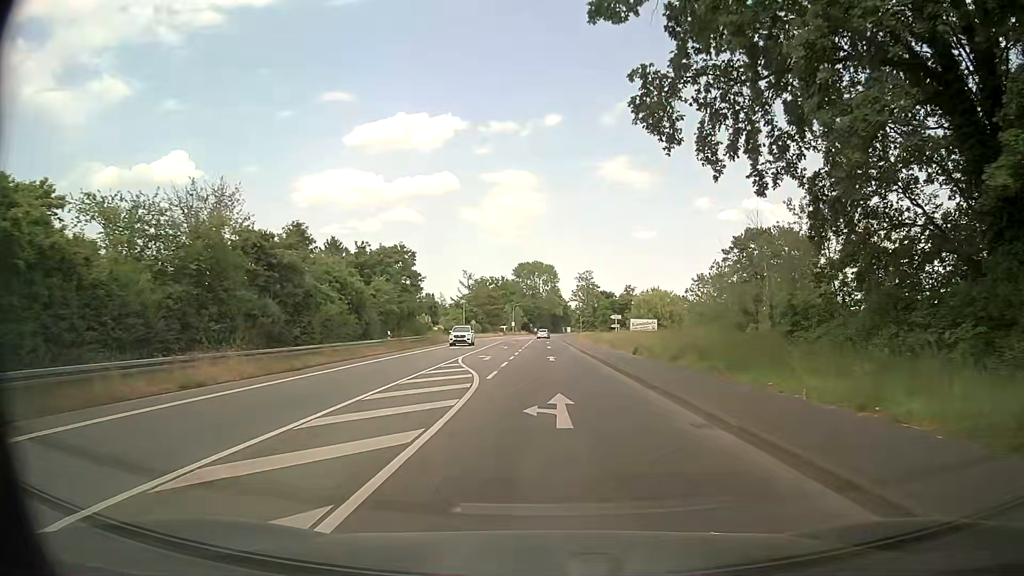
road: secondary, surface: asphalt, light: Day
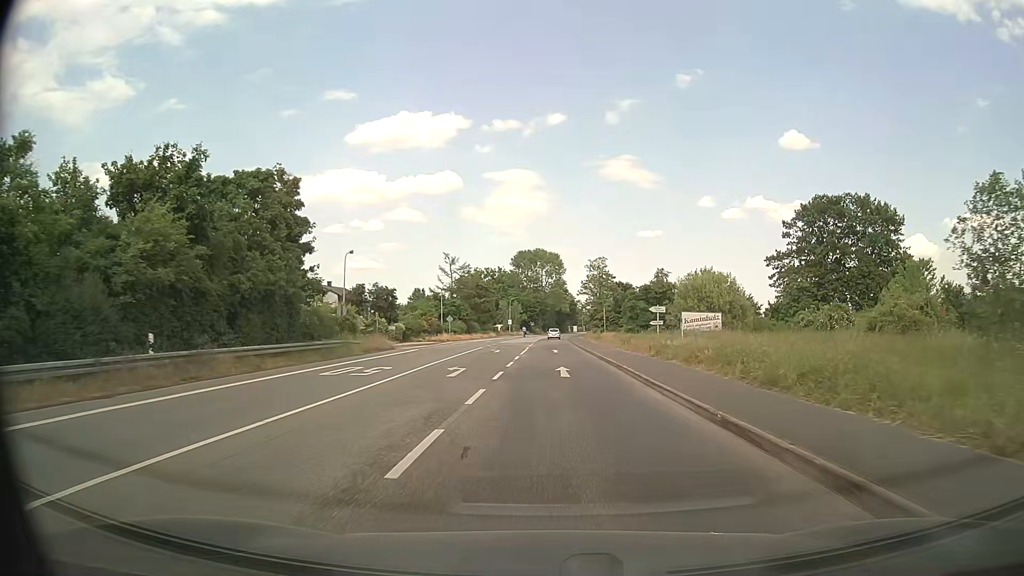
(-0.2, +30.2) m; 0°
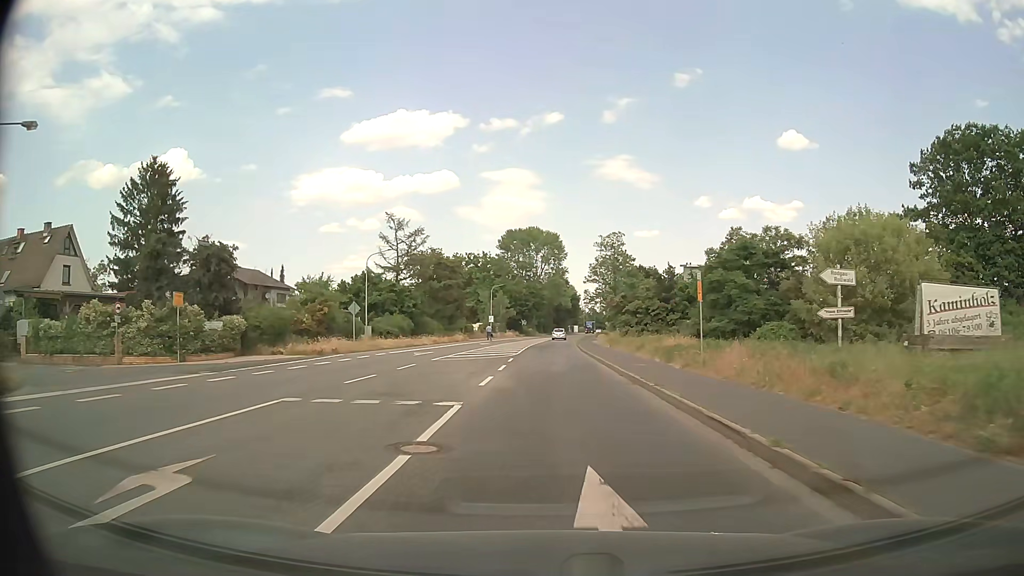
(+0.4, +37.7) m; 0°
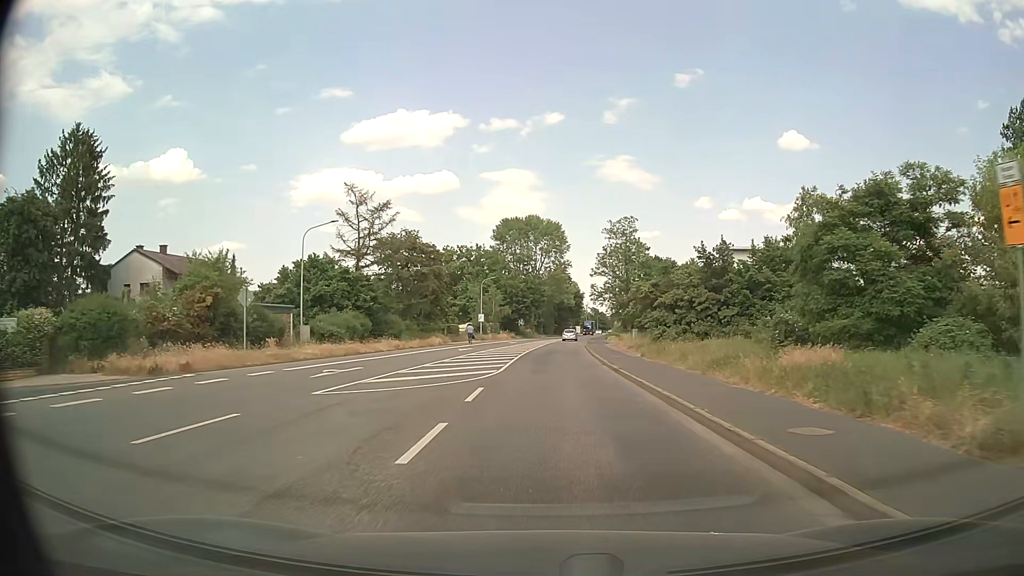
(0.0, +15.3) m; 0°
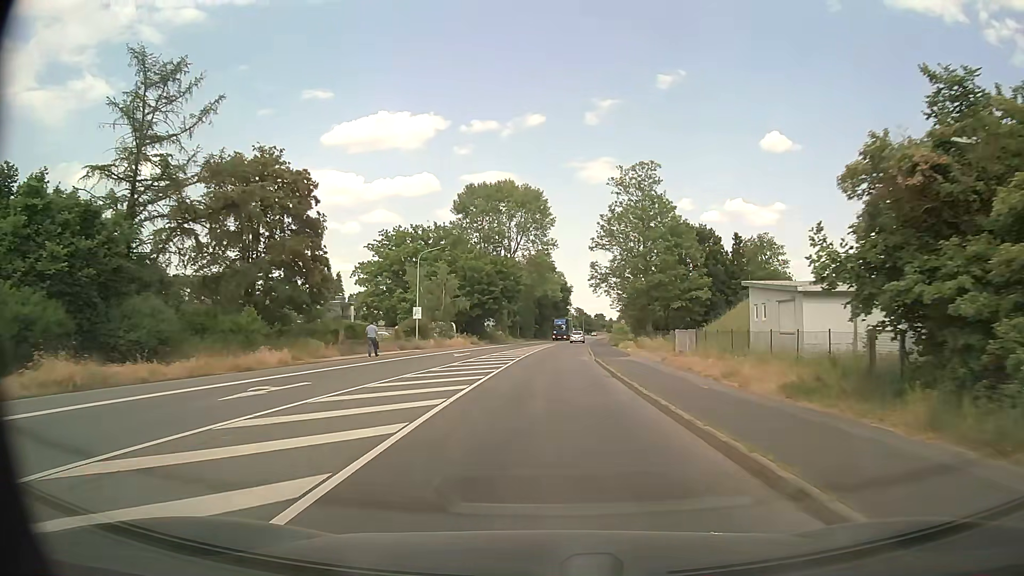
(+0.4, +31.1) m; +2°
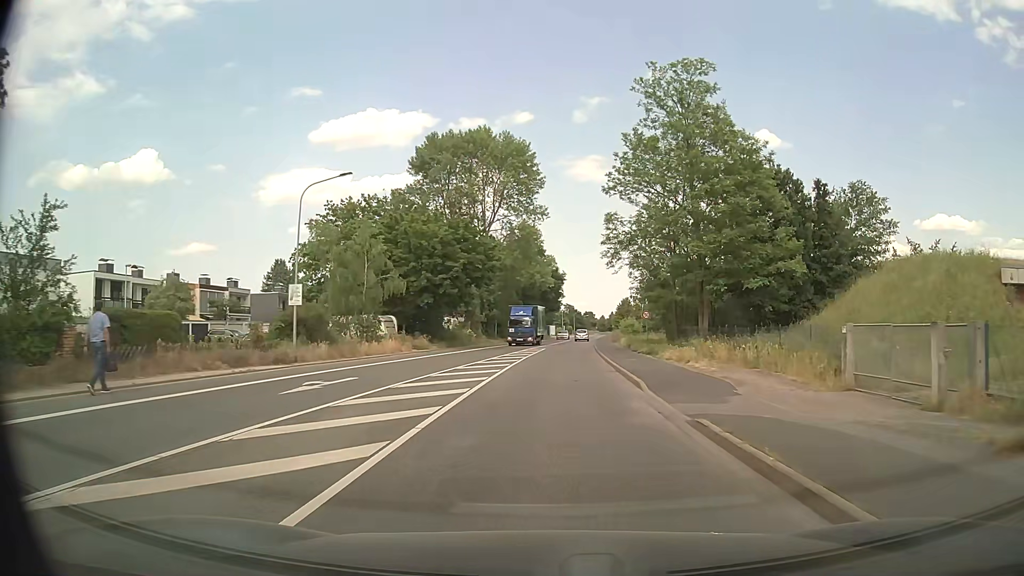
(+0.2, +23.7) m; +1°
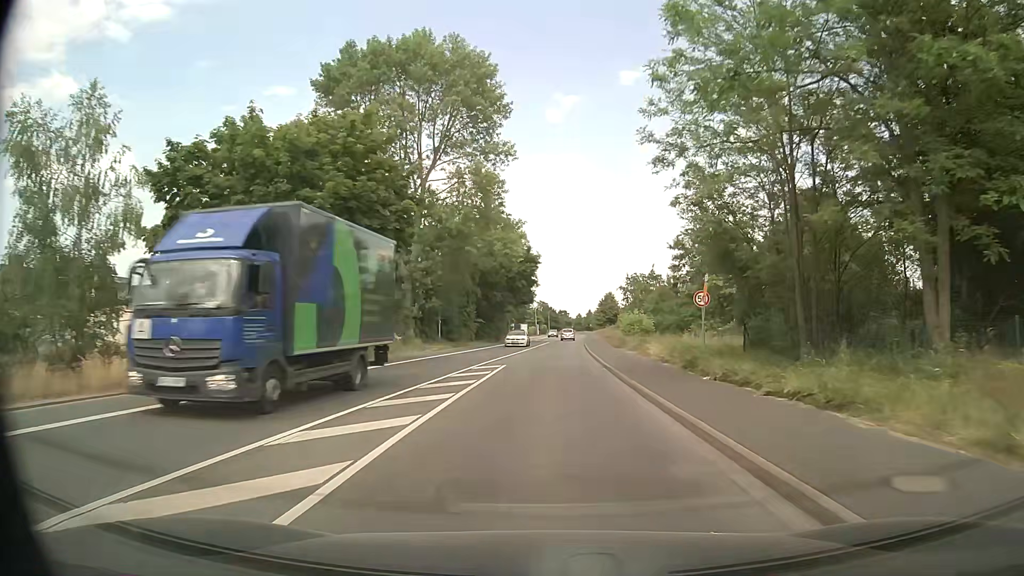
(+0.6, +23.7) m; +3°
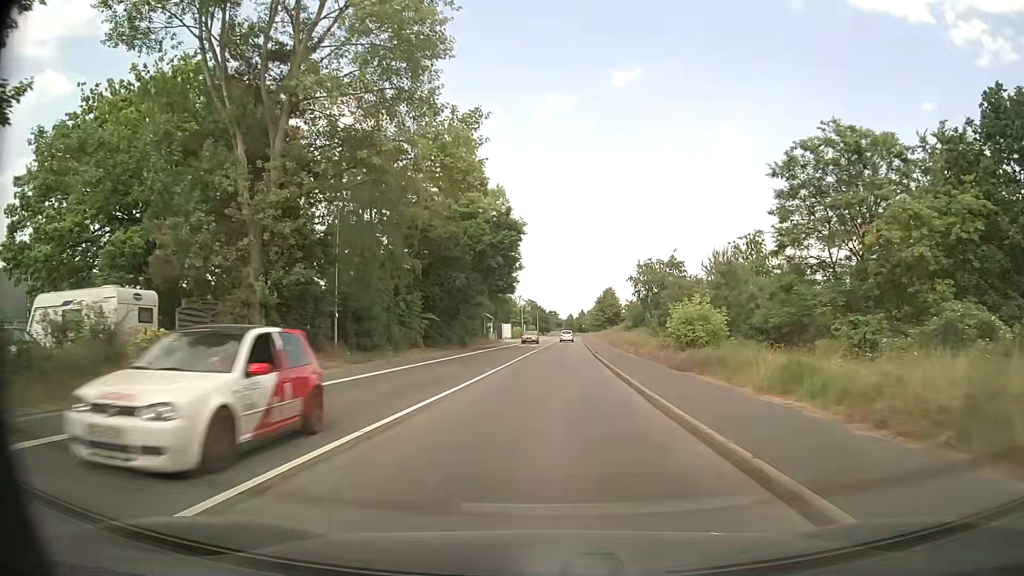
(+0.1, +23.6) m; +1°
(0, +10) (0, +20) (0, +30) (+1, +40) (+1, +50) (+1, +60) (+2, +70) (+2, +80) (+3, +90) (+3, +100) m
